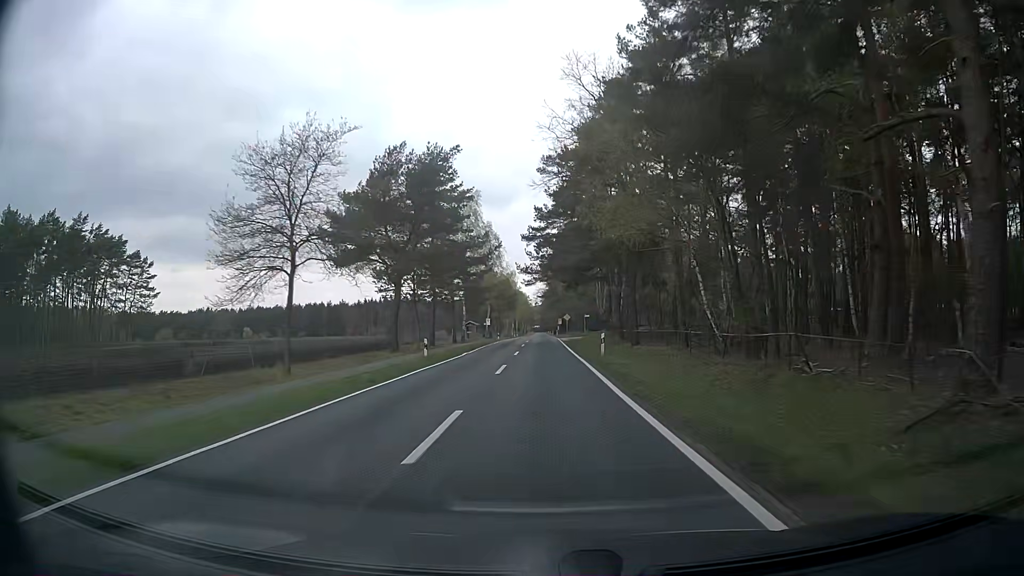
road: secondary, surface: asphalt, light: Day
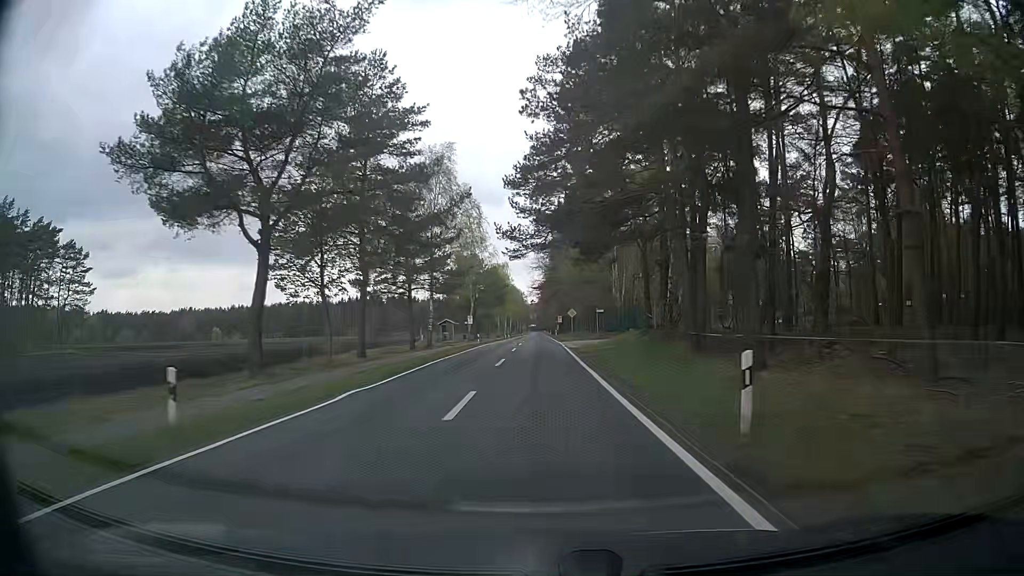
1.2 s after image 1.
(0.0, +21.5) m; +1°
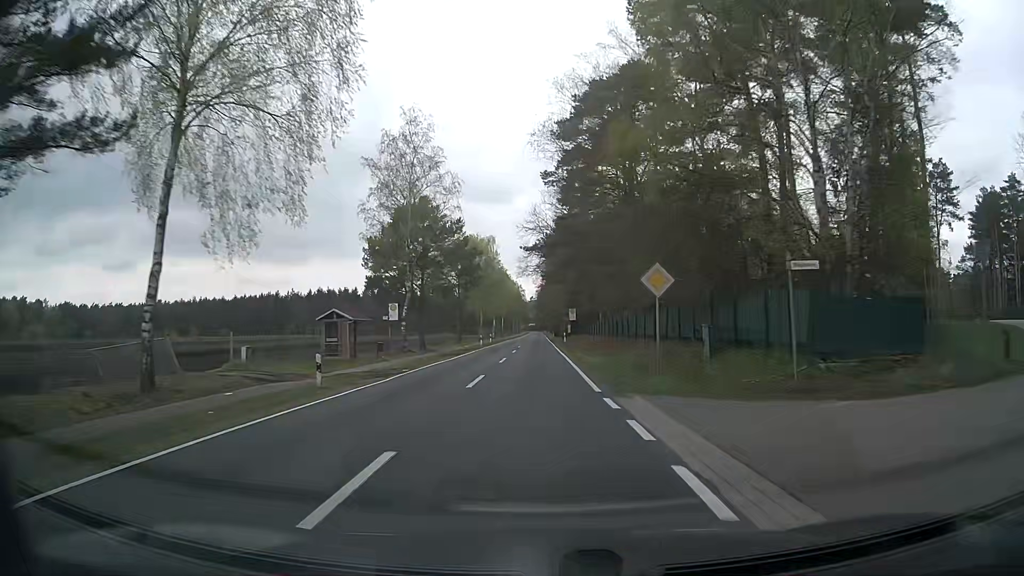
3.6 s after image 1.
(-0.1, +43.0) m; 0°
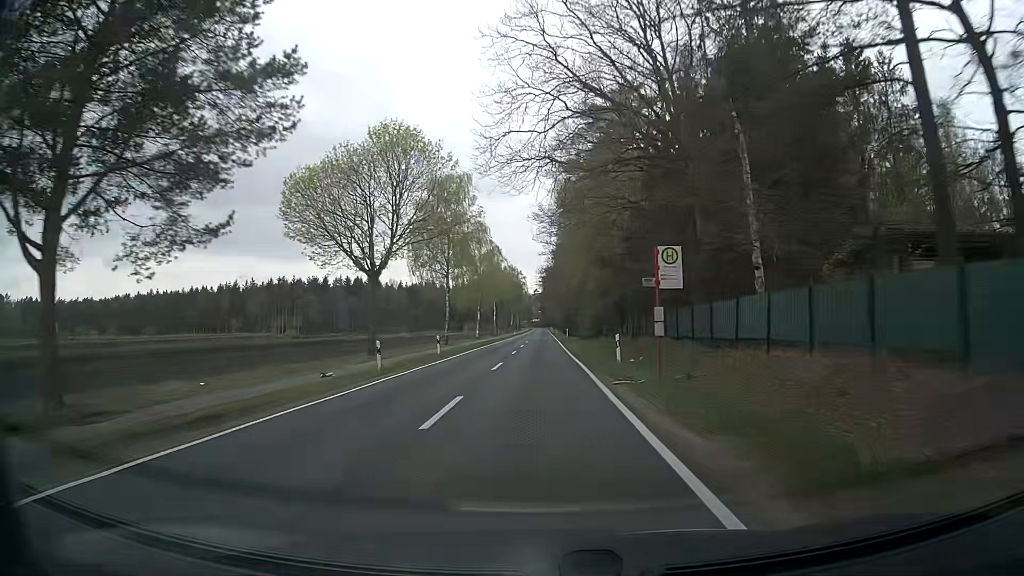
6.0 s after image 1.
(-0.6, +43.2) m; -1°
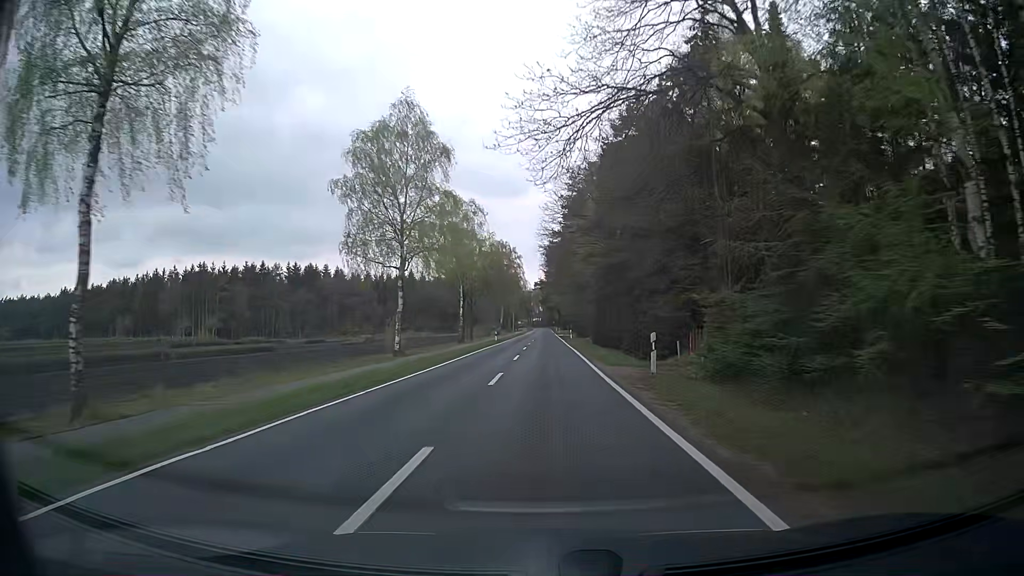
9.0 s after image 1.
(-0.1, +54.0) m; -1°
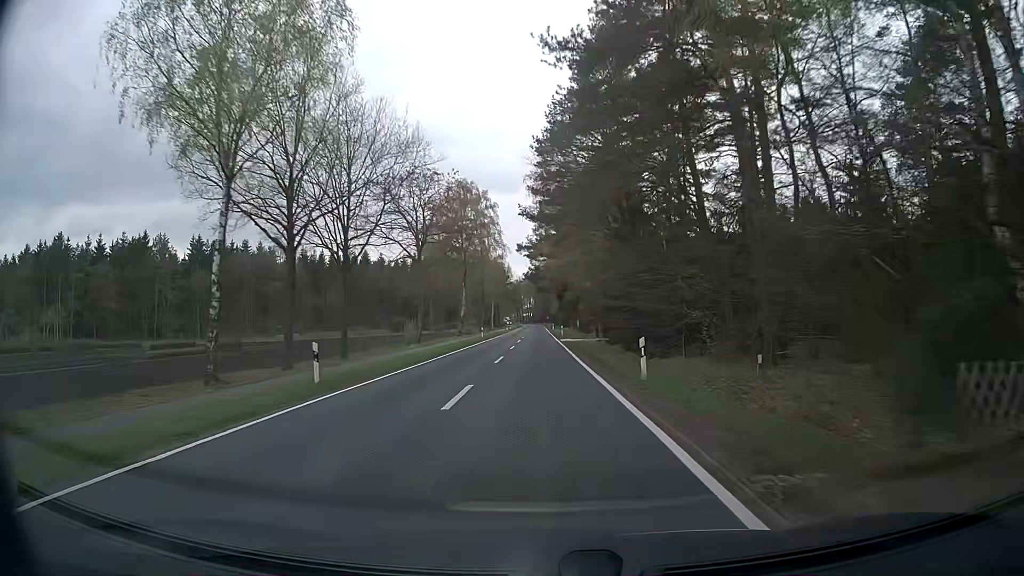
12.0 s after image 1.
(+0.8, +53.9) m; +1°
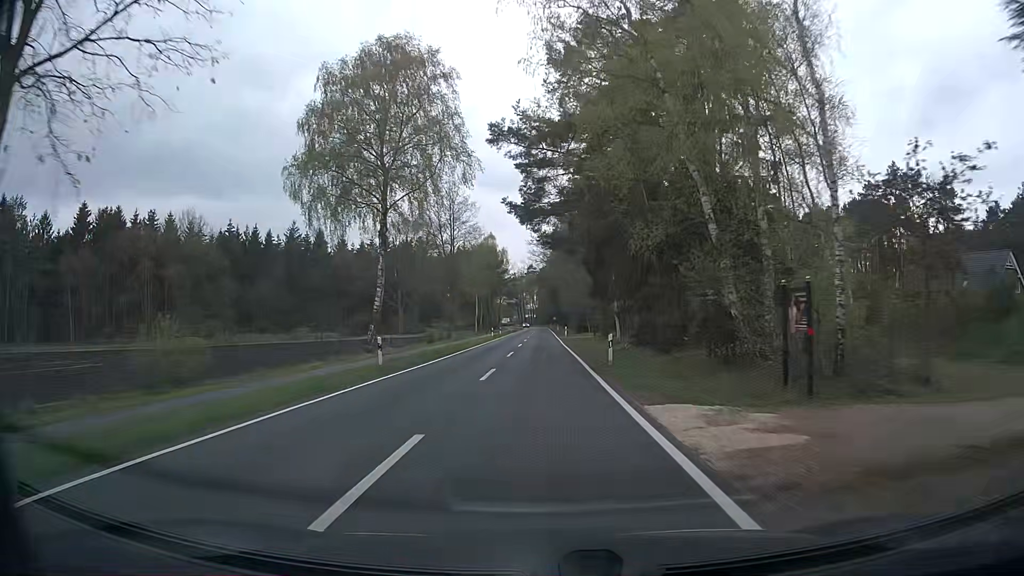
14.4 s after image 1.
(+0.2, +43.1) m; 0°
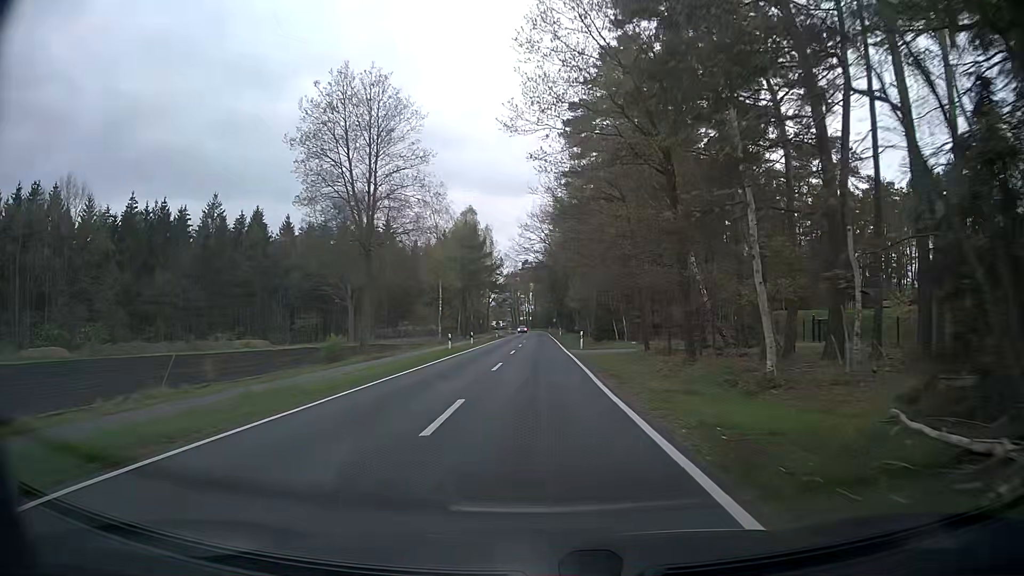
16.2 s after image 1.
(+0.1, +32.3) m; 0°
(0, +10) (0, +20) (0, +30) (0, +40) (0, +50) (0, +60) (0, +70) (0, +80) (0, +90) (0, +100) m
